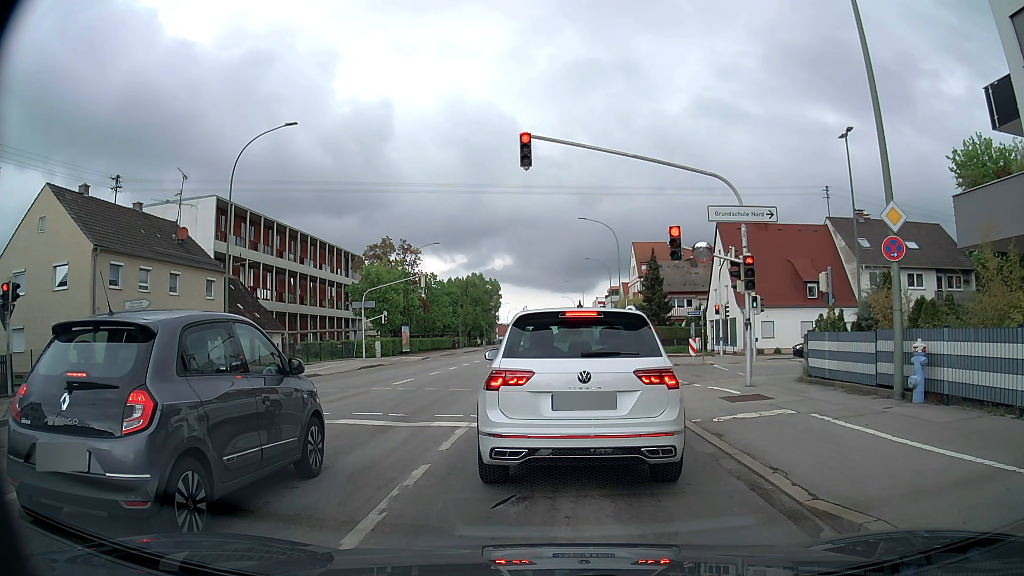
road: tertiary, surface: asphalt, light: Day
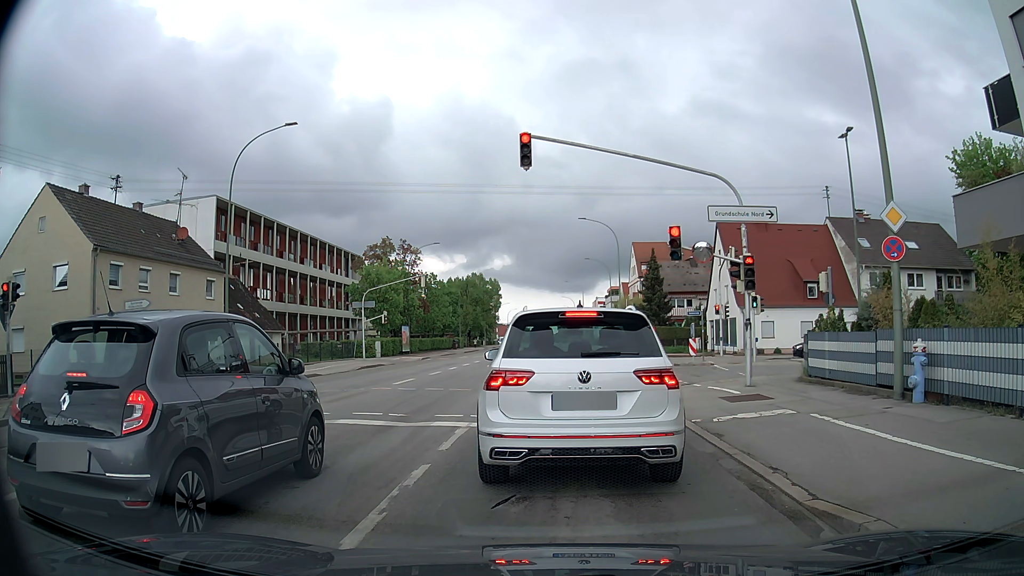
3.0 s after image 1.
(0.0, 0.0) m; 0°
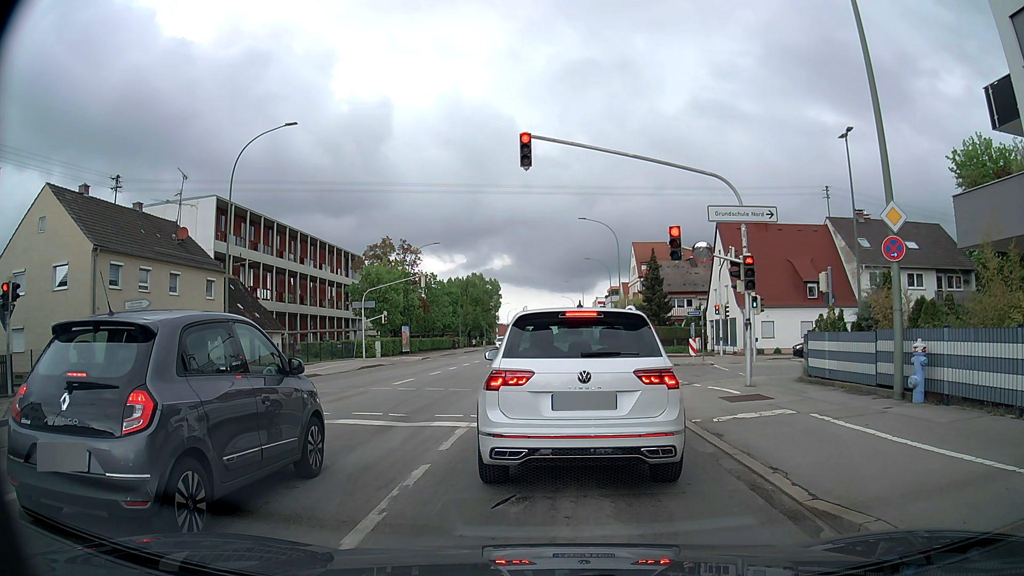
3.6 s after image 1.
(0.0, 0.0) m; 0°
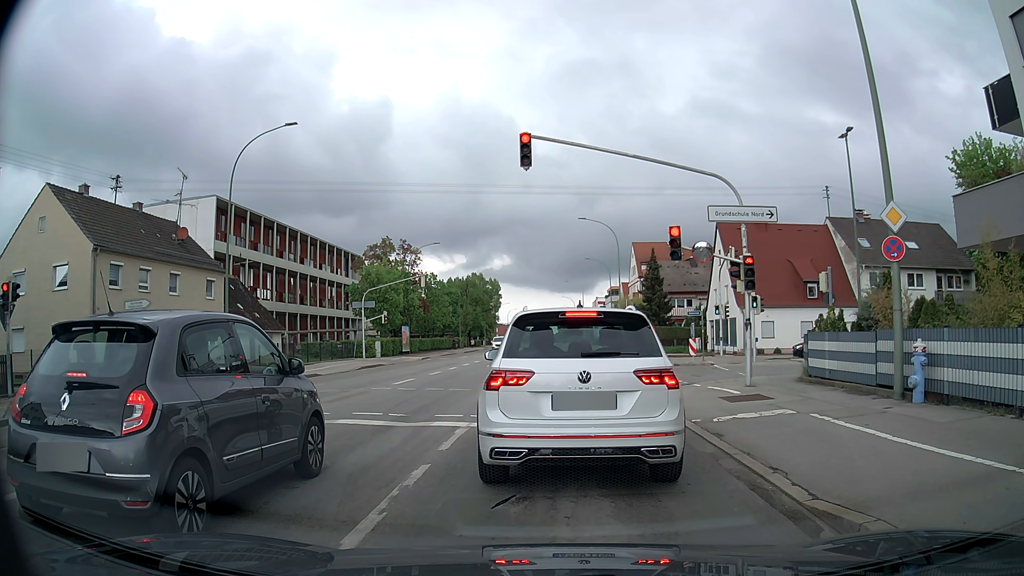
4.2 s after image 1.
(0.0, 0.0) m; 0°
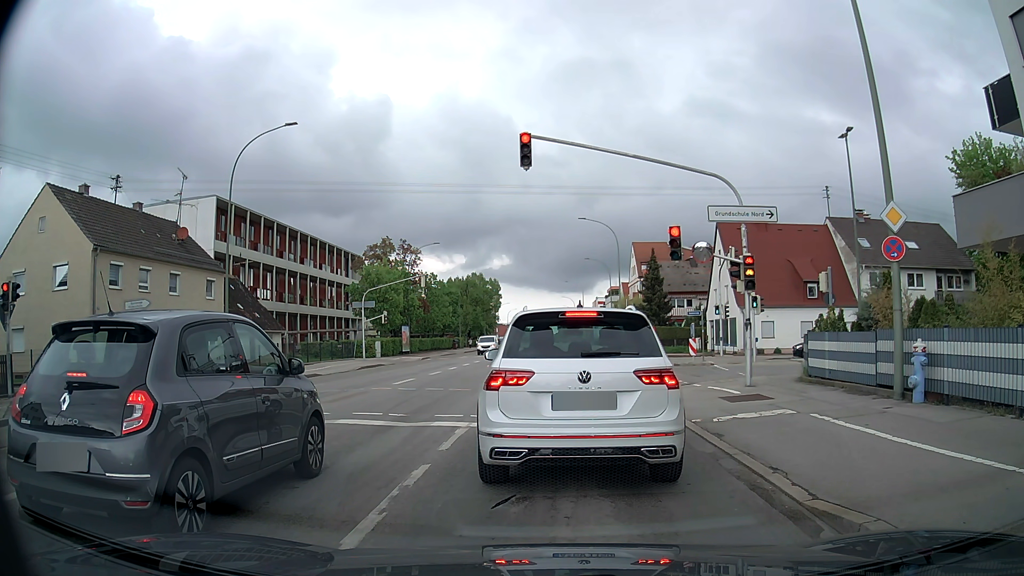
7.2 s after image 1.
(0.0, 0.0) m; 0°
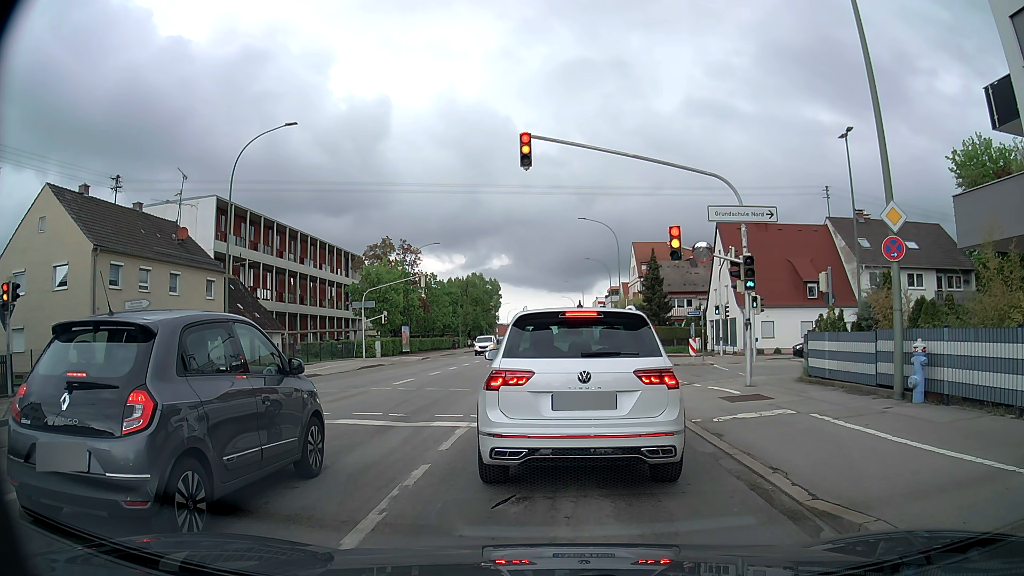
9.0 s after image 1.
(0.0, 0.0) m; 0°
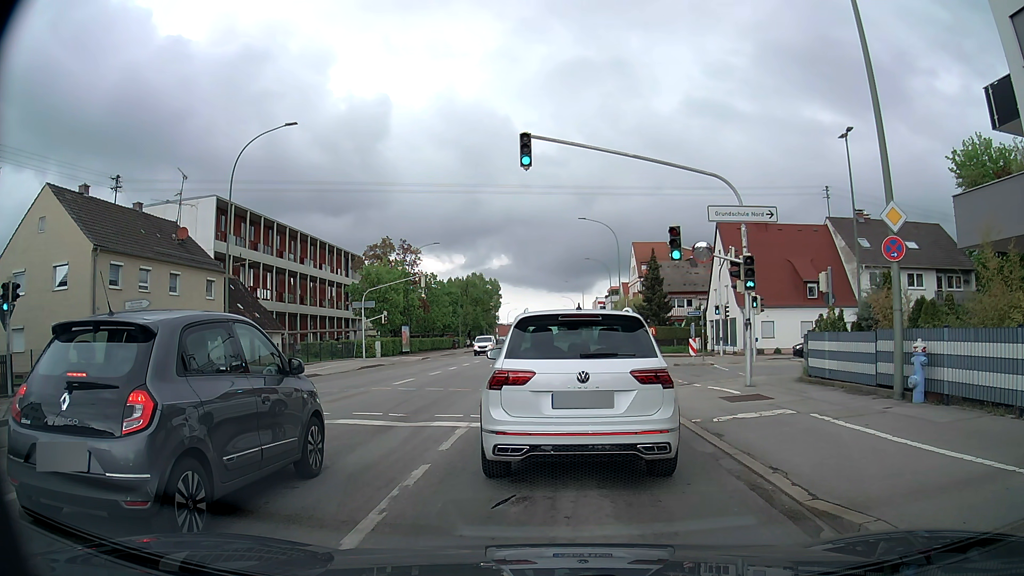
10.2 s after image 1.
(0.0, 0.0) m; 0°
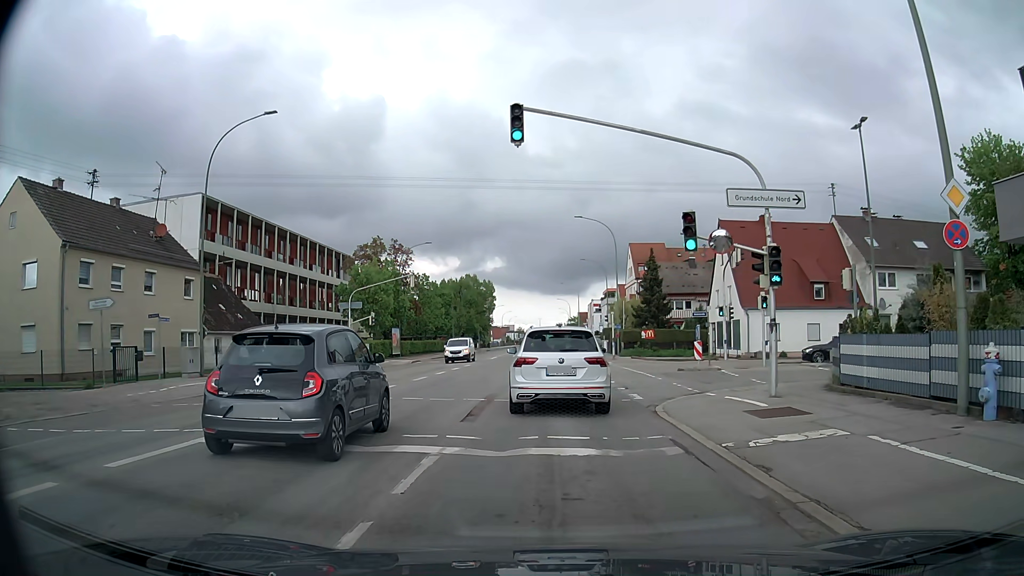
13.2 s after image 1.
(0.0, +2.3) m; -1°
